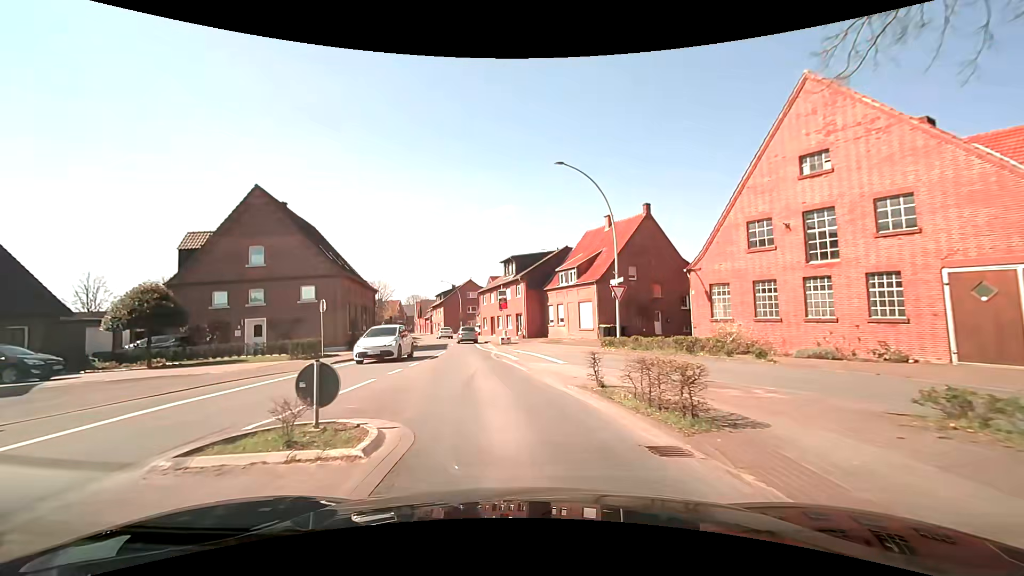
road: secondary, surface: asphalt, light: Day
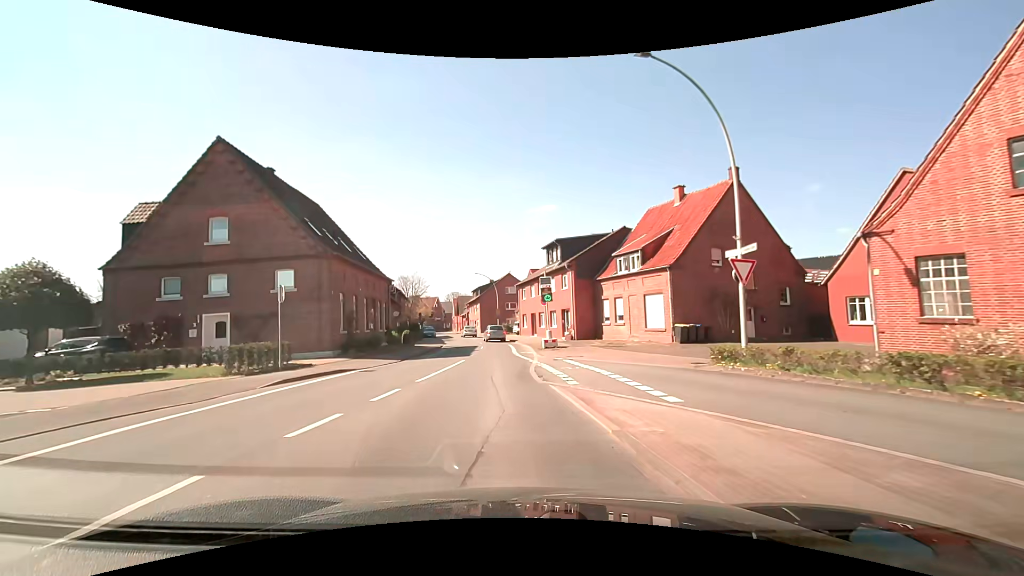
(-0.3, +8.9) m; -4°
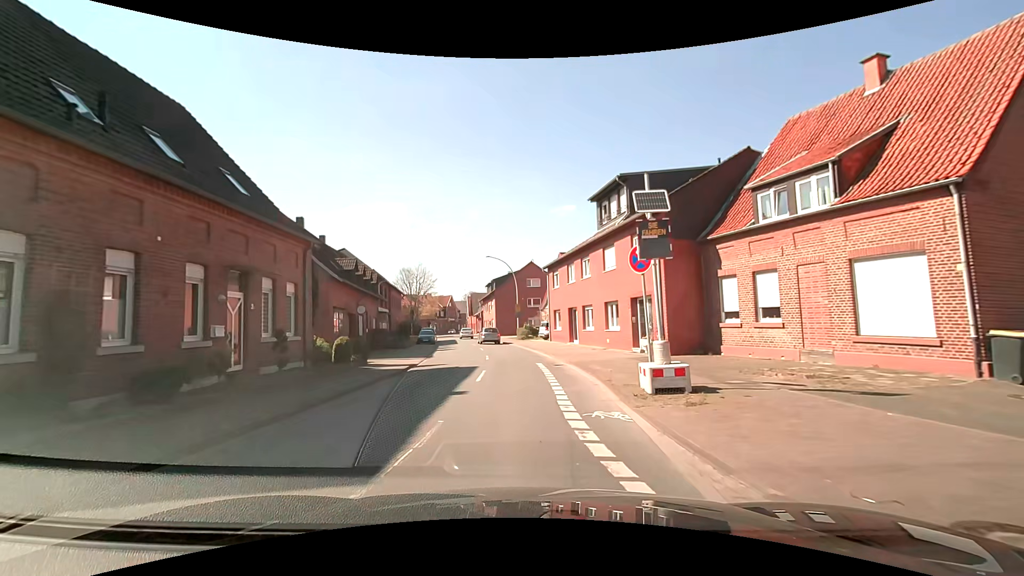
(-0.9, +17.9) m; -2°
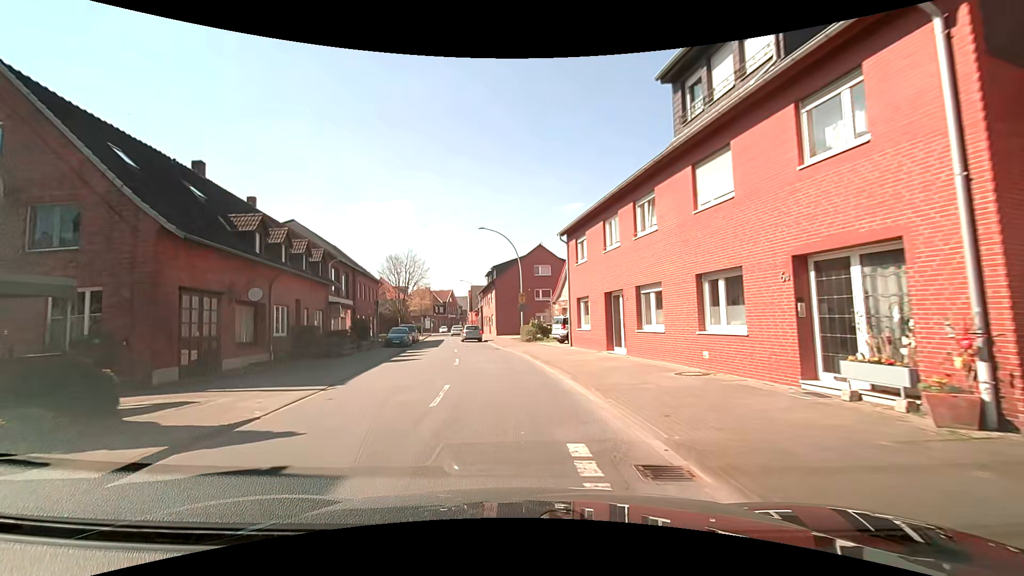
(0.0, +13.6) m; -2°
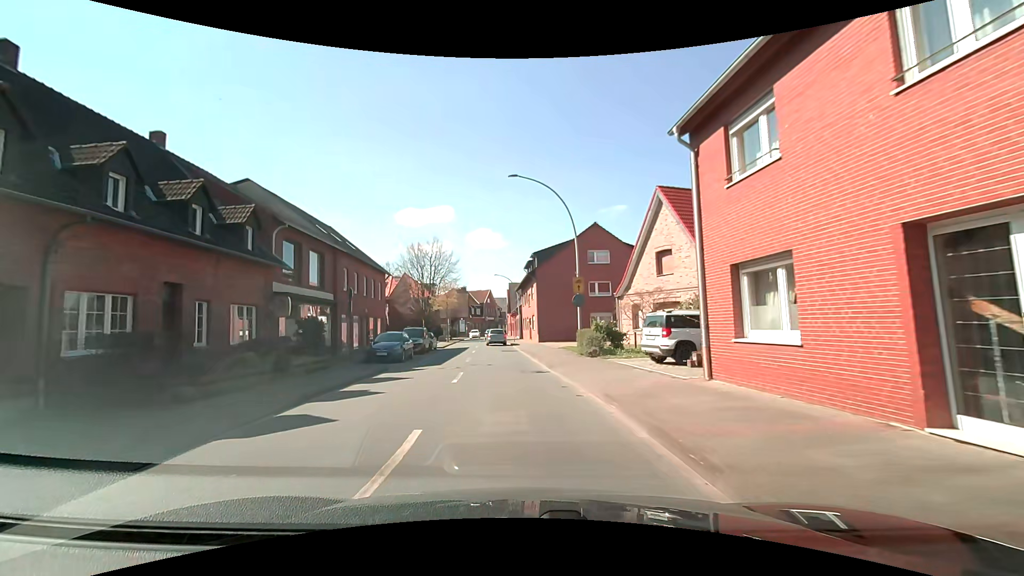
(-0.4, +13.7) m; -5°
(0, +10) (-1, +20) (-1, +30) (-2, +40) (-2, +50) (-3, +60) (-4, +70) (-4, +80) (-5, +90) (-5, +100) m
